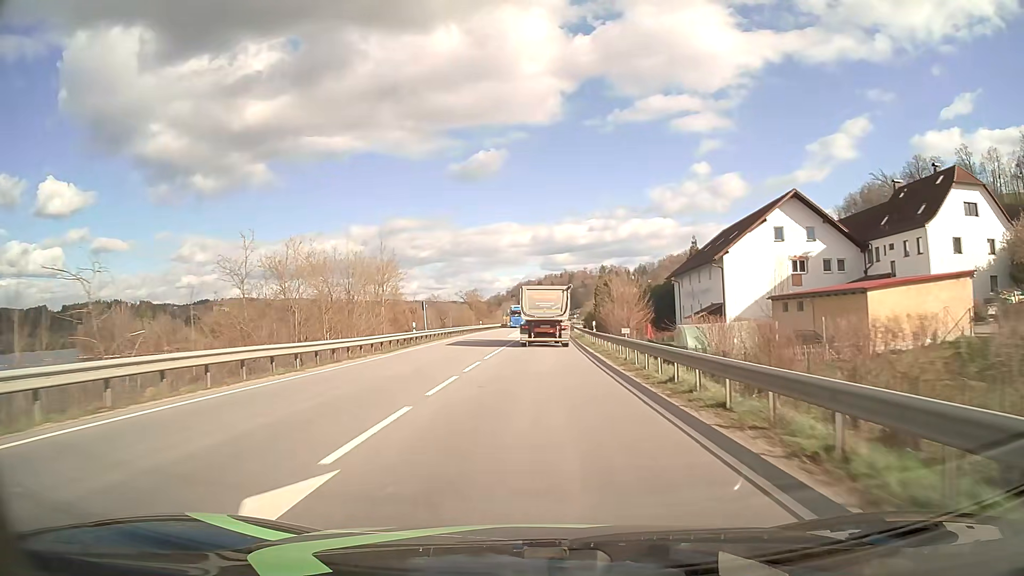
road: primary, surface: asphalt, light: Day
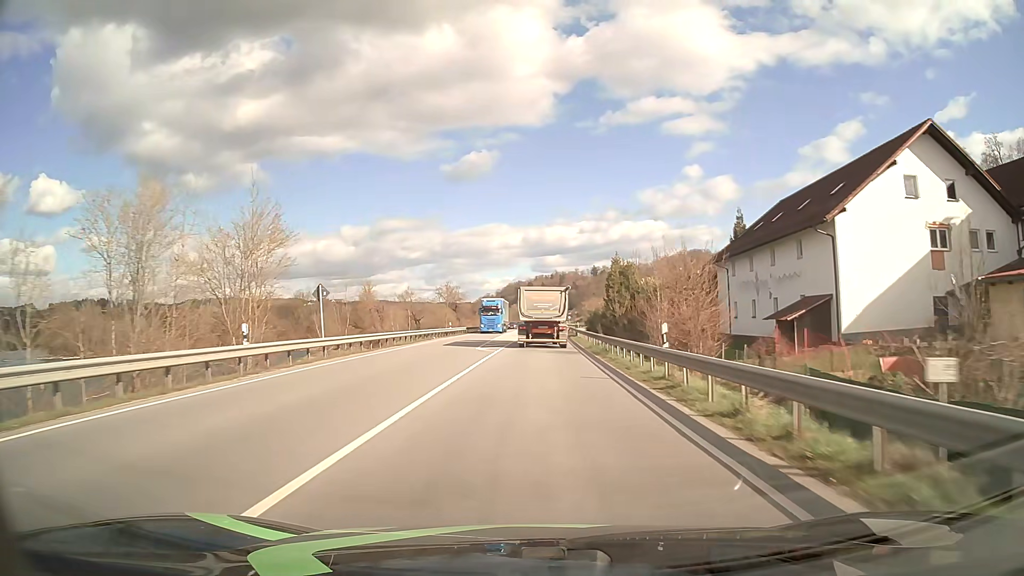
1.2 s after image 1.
(+0.2, +23.0) m; +1°
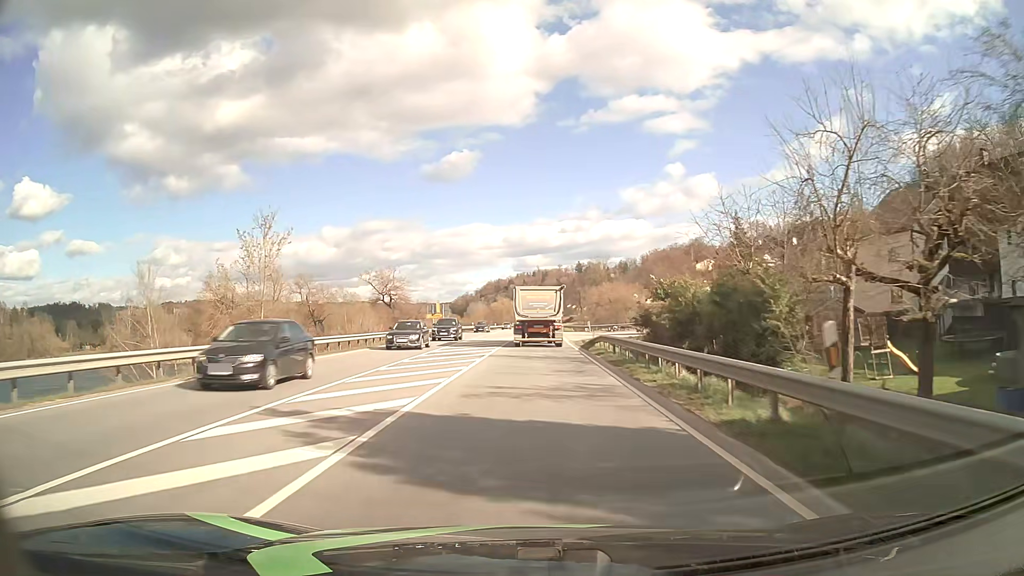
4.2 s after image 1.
(+0.9, +57.5) m; +2°
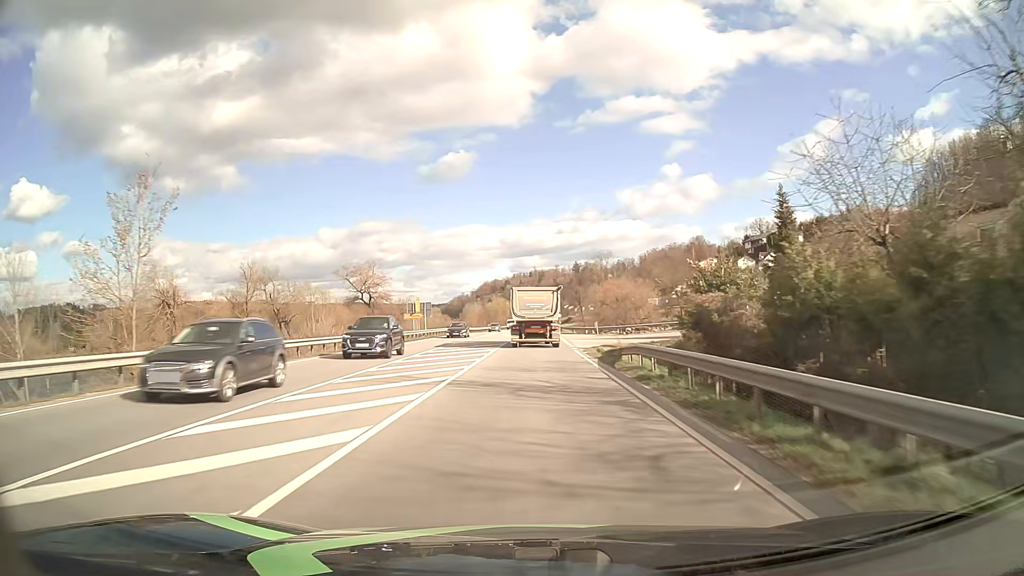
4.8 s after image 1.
(0.0, +11.5) m; 0°
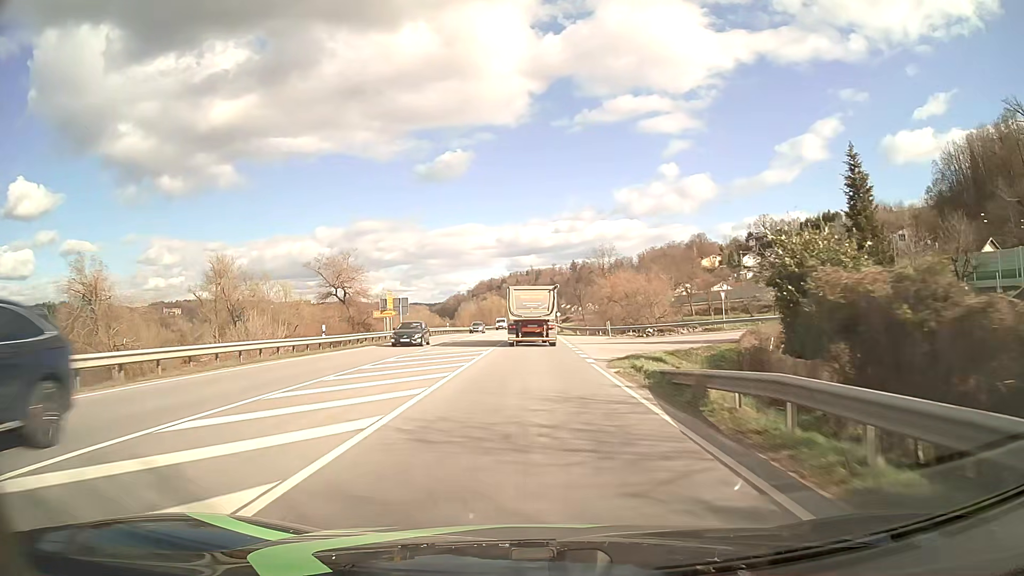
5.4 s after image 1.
(0.0, +11.5) m; 0°
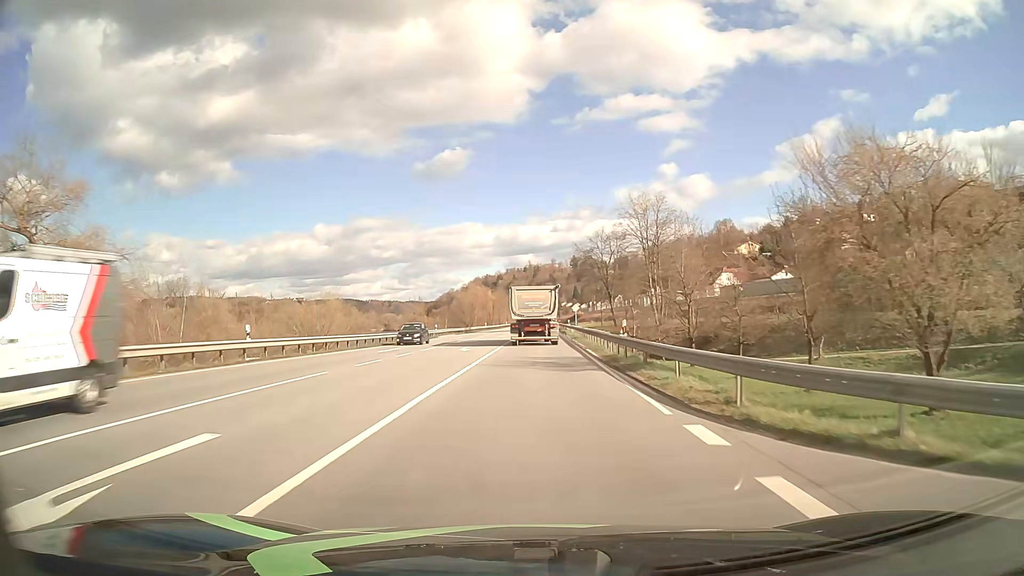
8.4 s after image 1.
(+0.1, +57.3) m; 0°
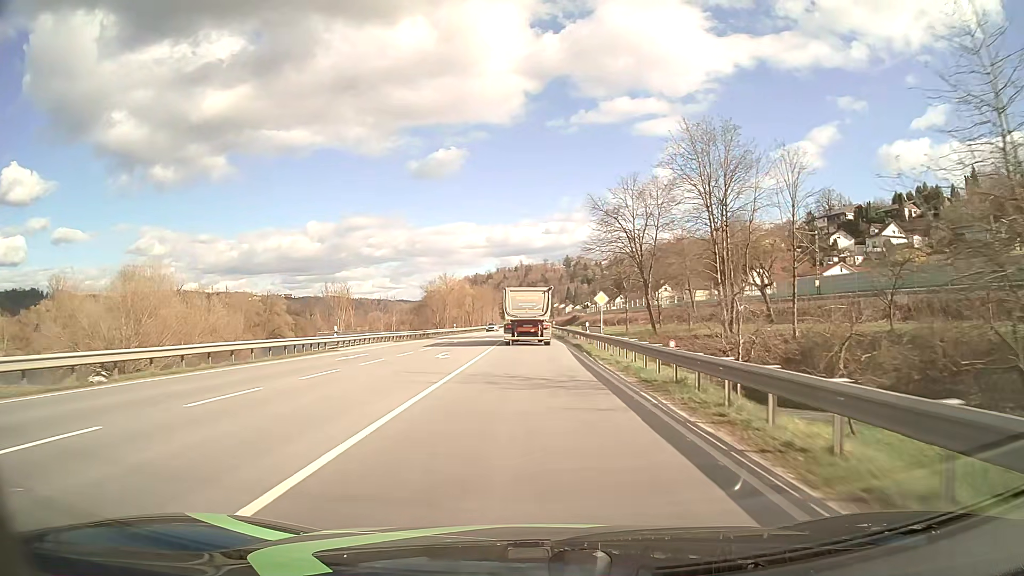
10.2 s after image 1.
(+0.3, +34.3) m; +1°
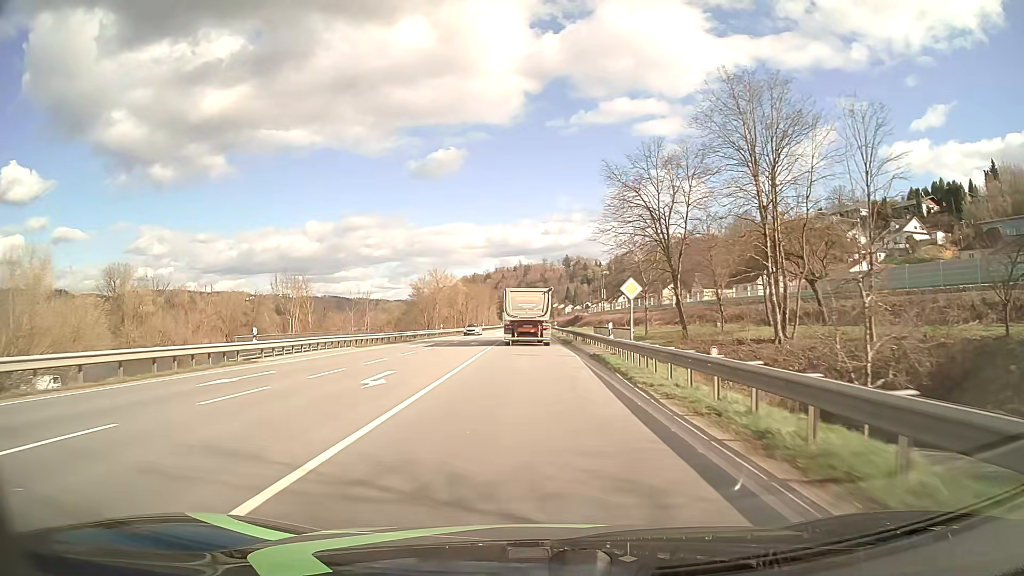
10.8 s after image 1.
(0.0, +11.5) m; 0°
(0, +10) (0, +20) (0, +30) (0, +40) (0, +50) (0, +60) (0, +70) (-1, +80) (-1, +90) (-1, +100) m
